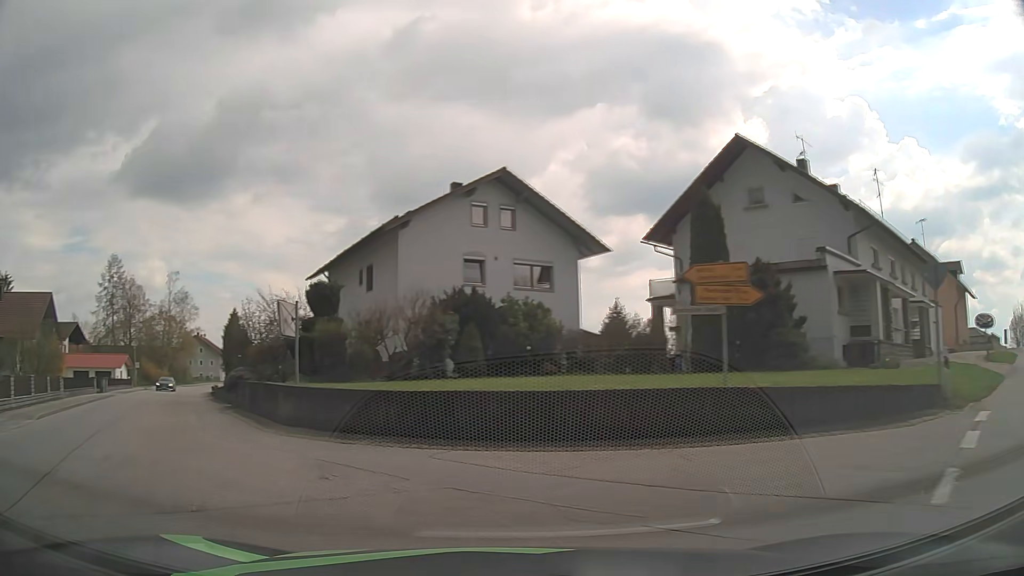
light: Day
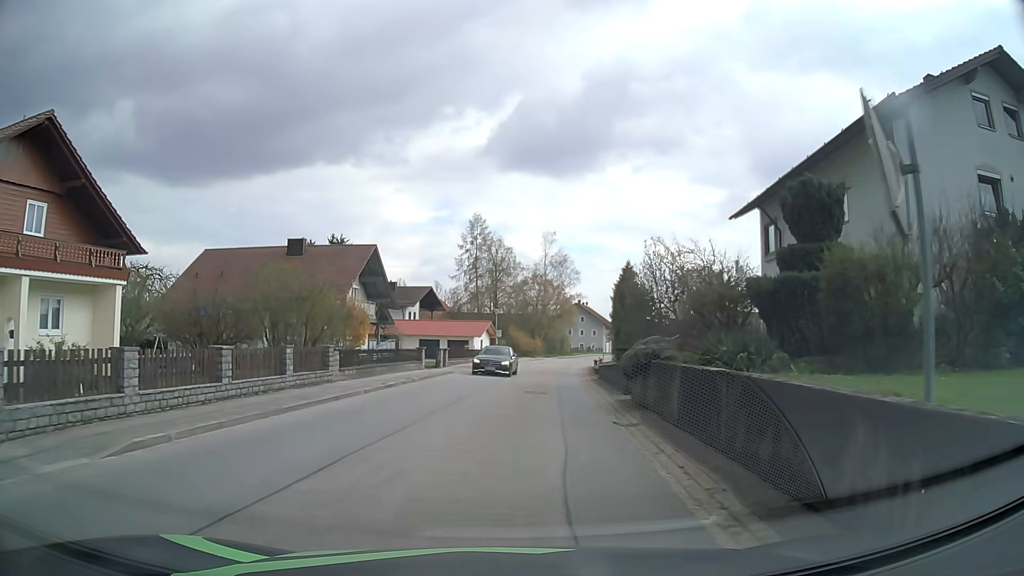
(-4.6, +11.7) m; -33°
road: tertiary
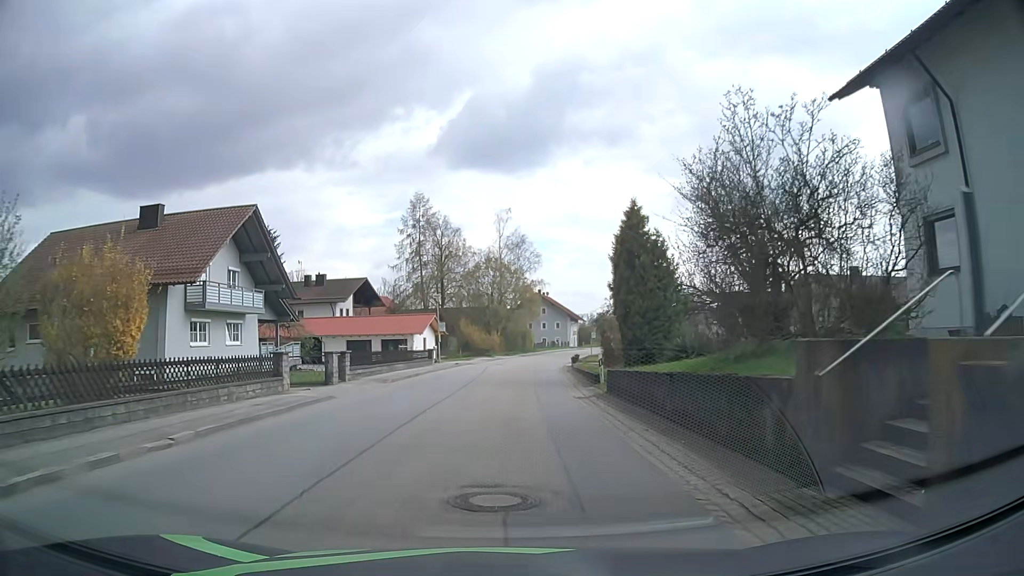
(+0.6, +15.8) m; +4°
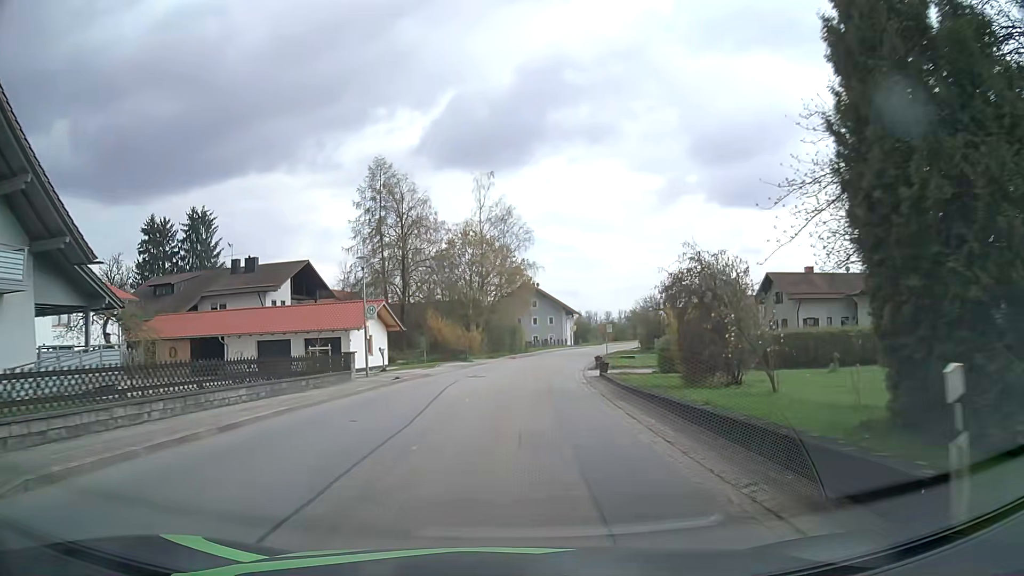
(+0.1, +19.5) m; +1°
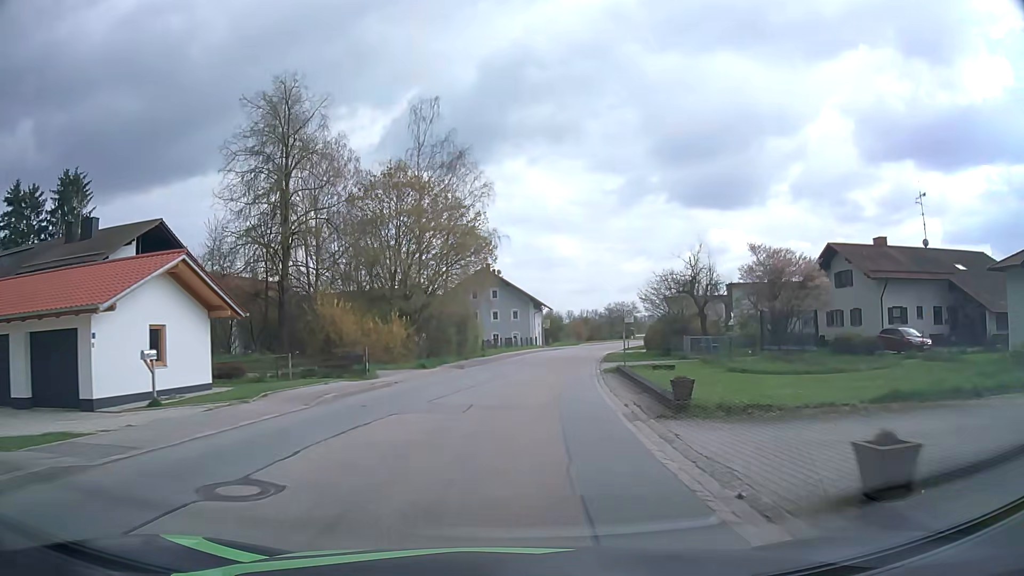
(+0.6, +22.6) m; +3°
(0, +10) (+1, +20) (+2, +30) (+3, +40) (+5, +50) (+7, +59) (+9, +69) (+12, +79) (+15, +88) (+19, +98) m
